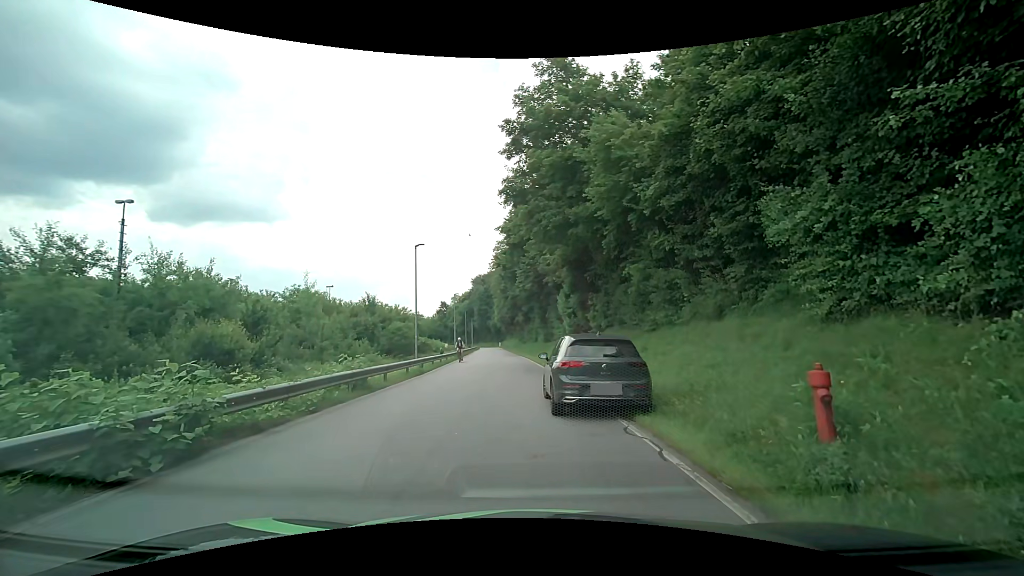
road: residential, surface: asphalt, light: Day
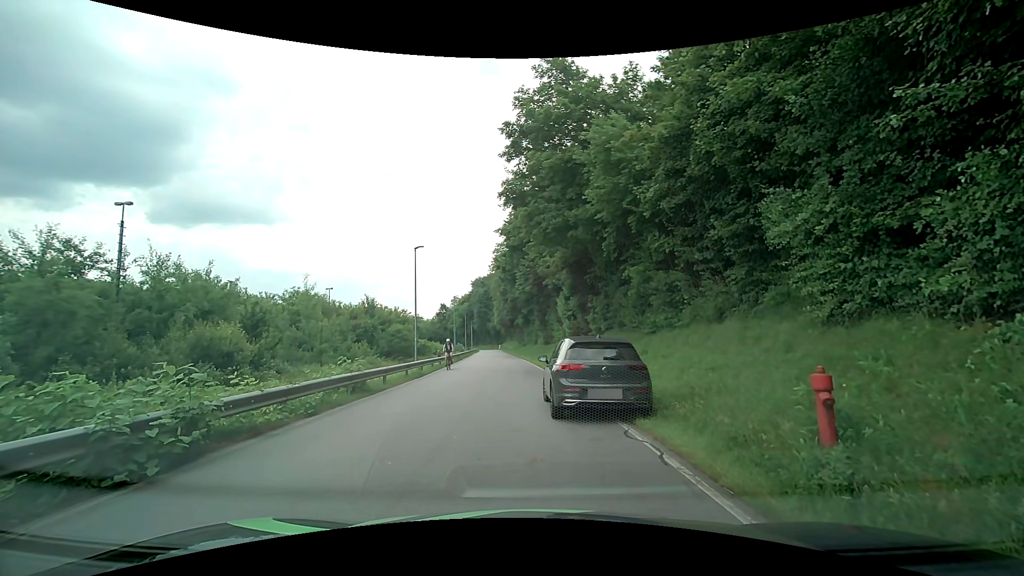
(0.0, +0.1) m; 0°
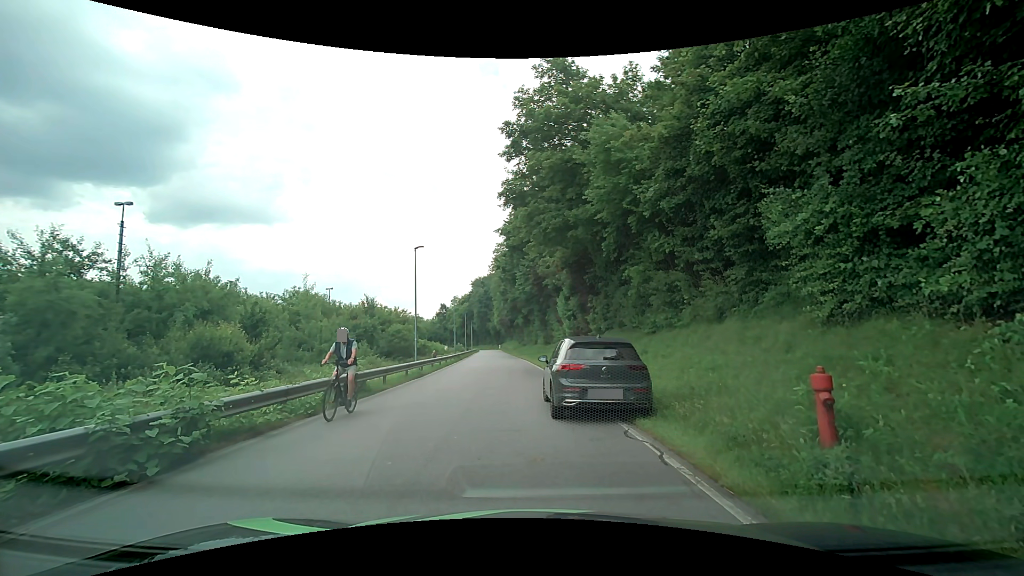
(0.0, 0.0) m; 0°
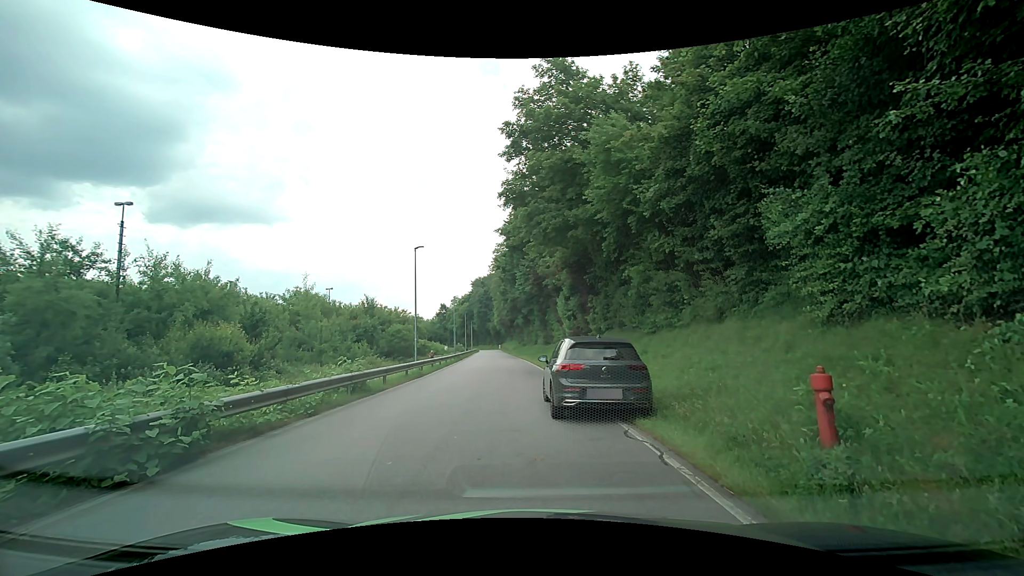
(0.0, 0.0) m; 0°
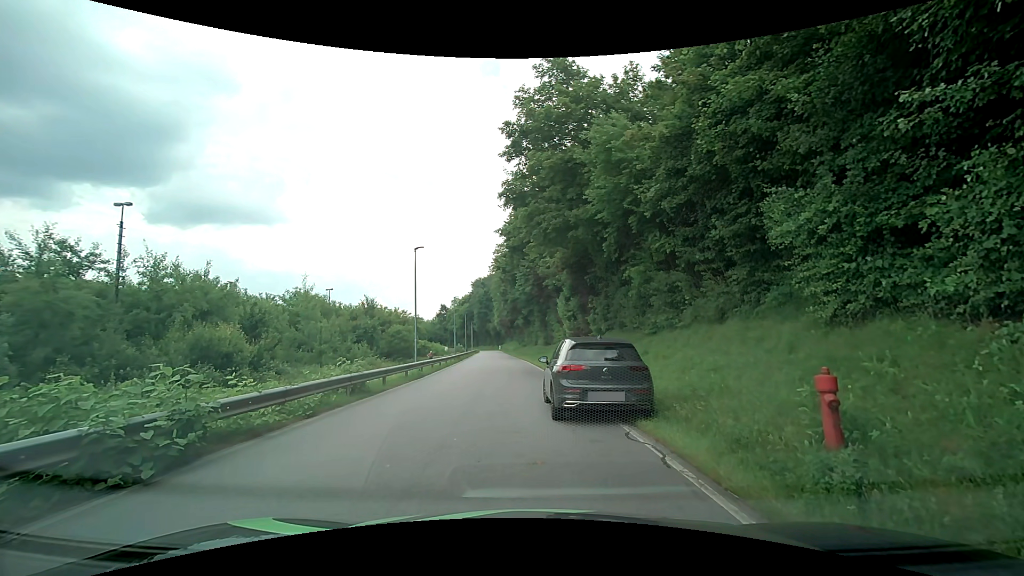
(0.0, 0.0) m; 0°
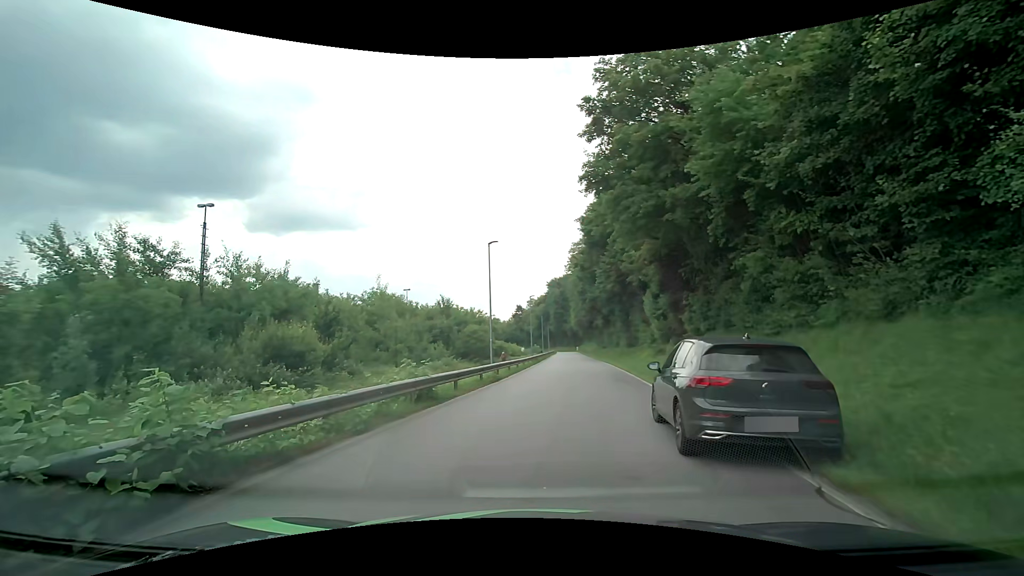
(-0.1, +2.5) m; -11°
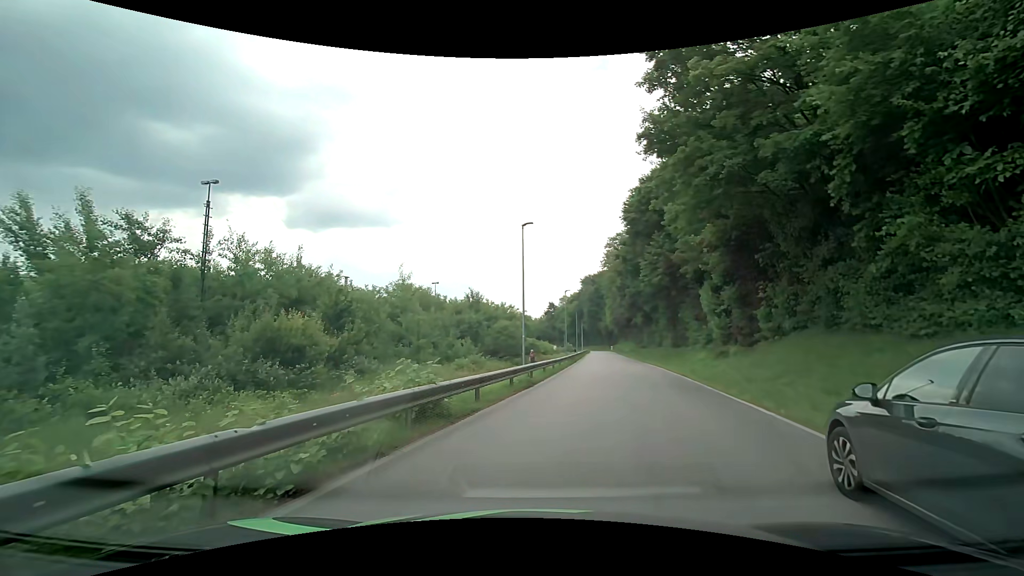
(-0.2, +4.1) m; -3°
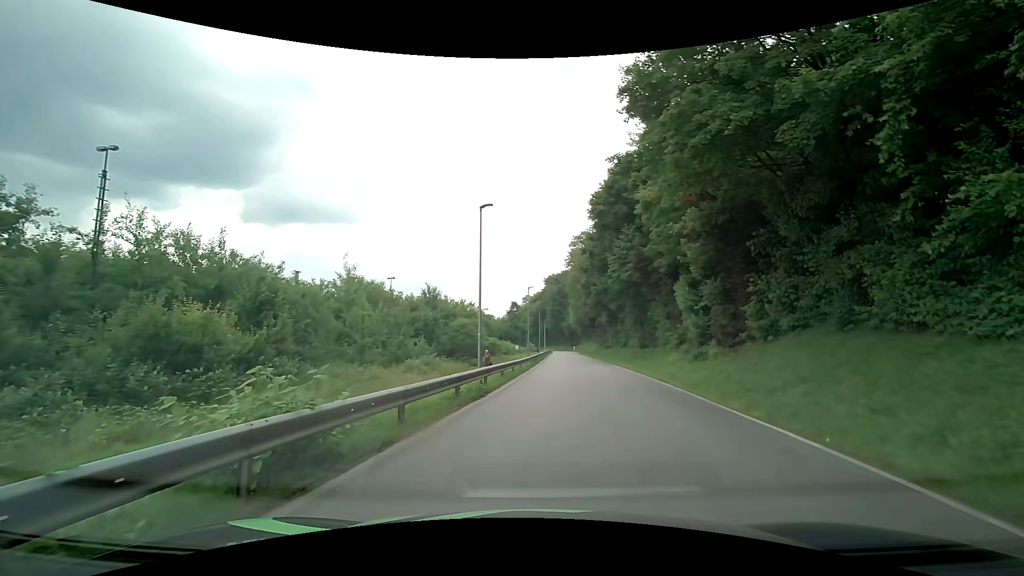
(+0.2, +3.5) m; +6°
(+1, +10) (+2, +20) (+3, +30) (+4, +40) (+4, +50) (+4, +60) (+5, +70) (+5, +80) (+6, +90) (+6, +100) m
